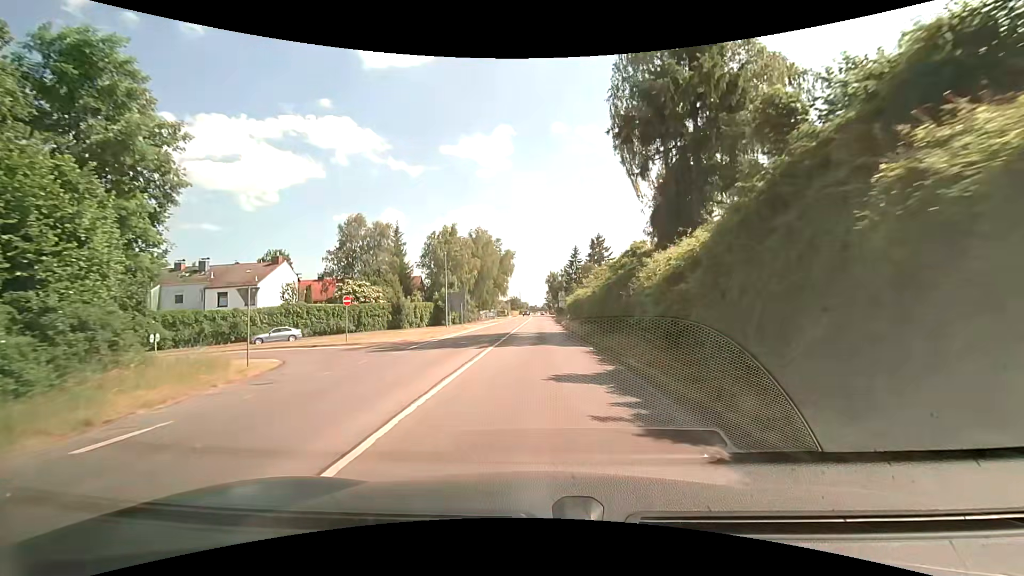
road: secondary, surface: asphalt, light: Day
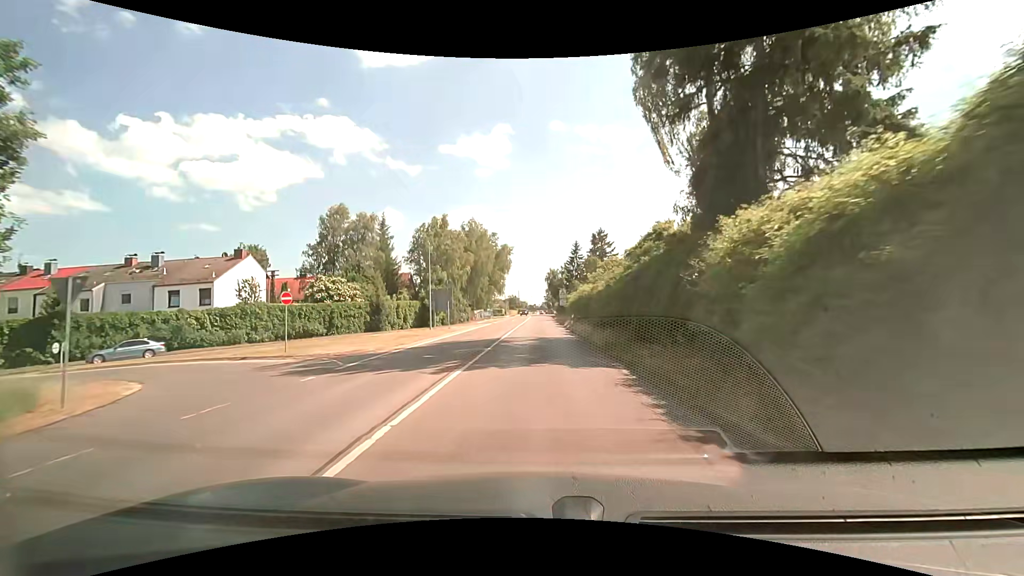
(0.0, +7.4) m; 0°
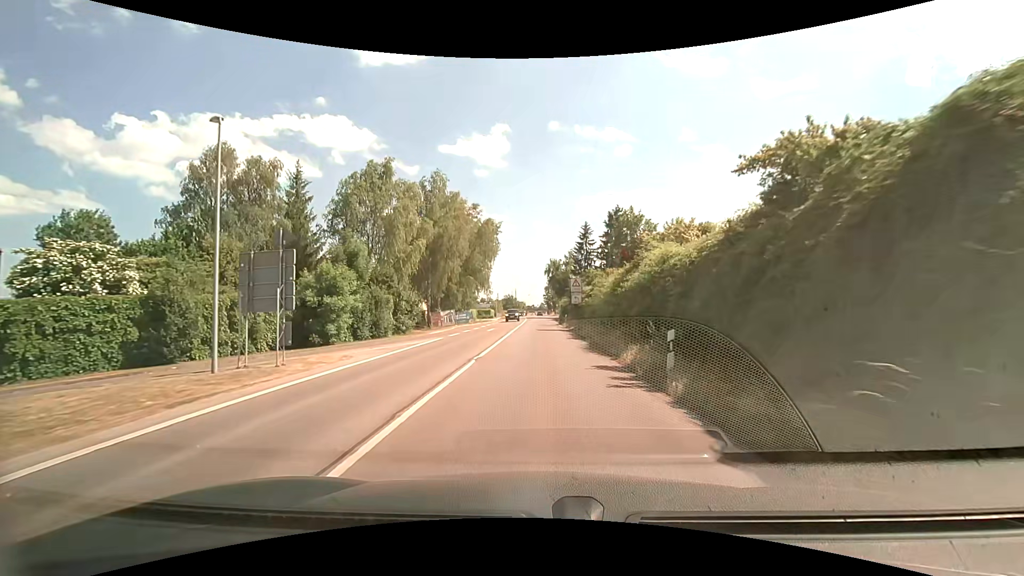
(-0.2, +29.9) m; 0°
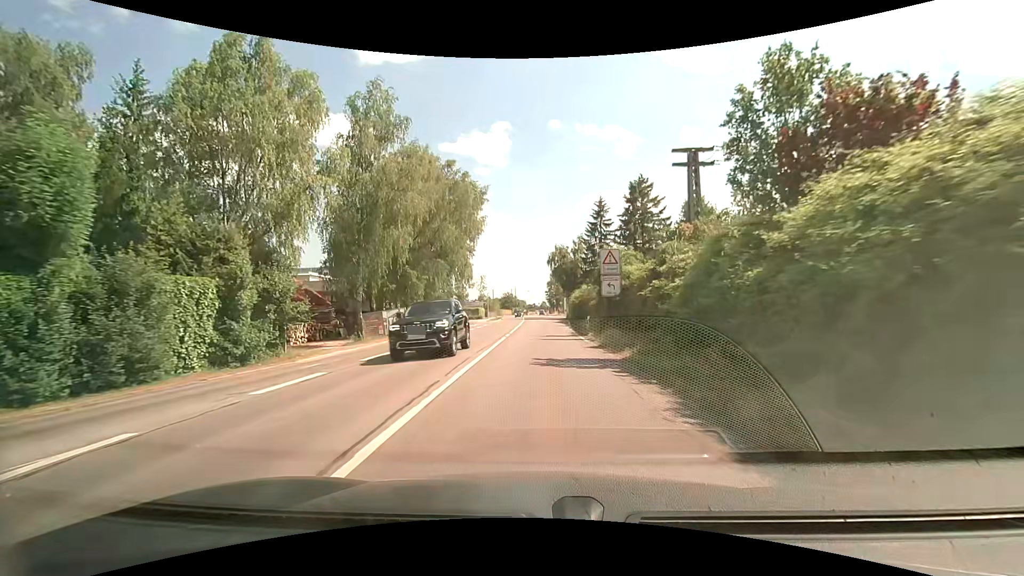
(-0.2, +22.3) m; -1°
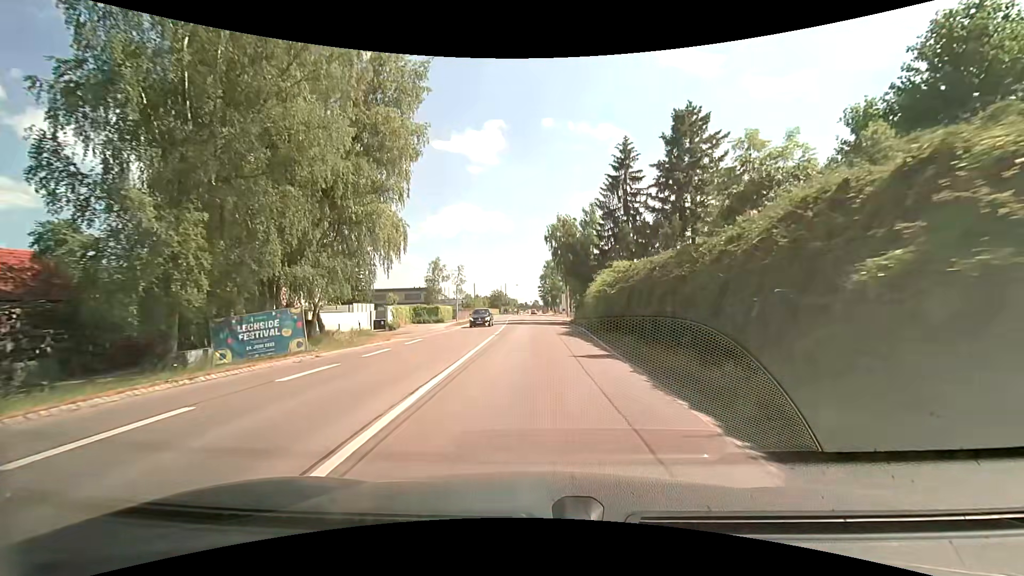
(+0.2, +28.5) m; +1°
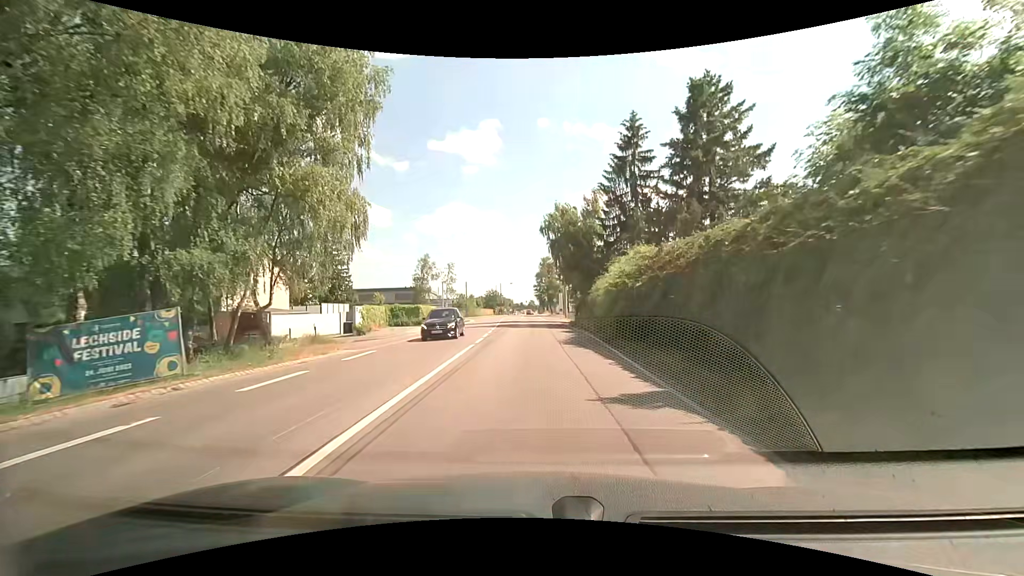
(0.0, +7.0) m; +1°
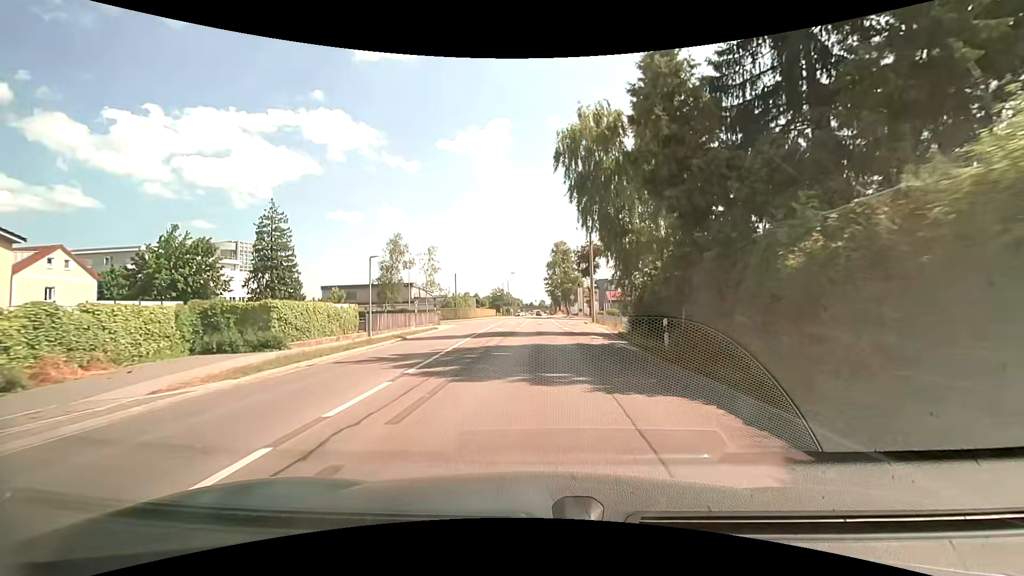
(-0.2, +28.0) m; -1°
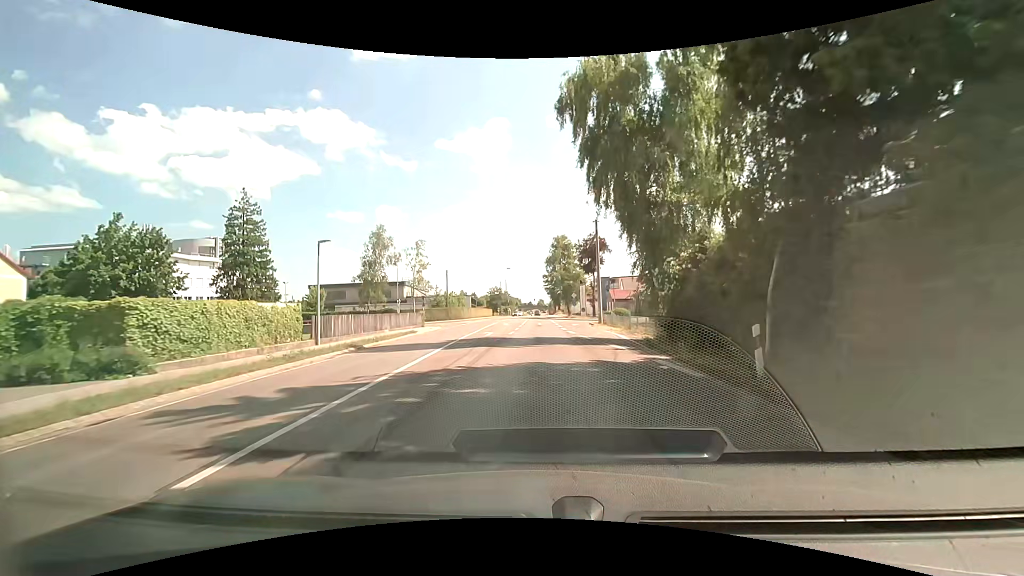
(0.0, +7.0) m; 0°
(0, +10) (0, +20) (0, +30) (+1, +40) (+1, +50) (+1, +60) (+1, +70) (+1, +80) (+1, +90) (+1, +100) m
